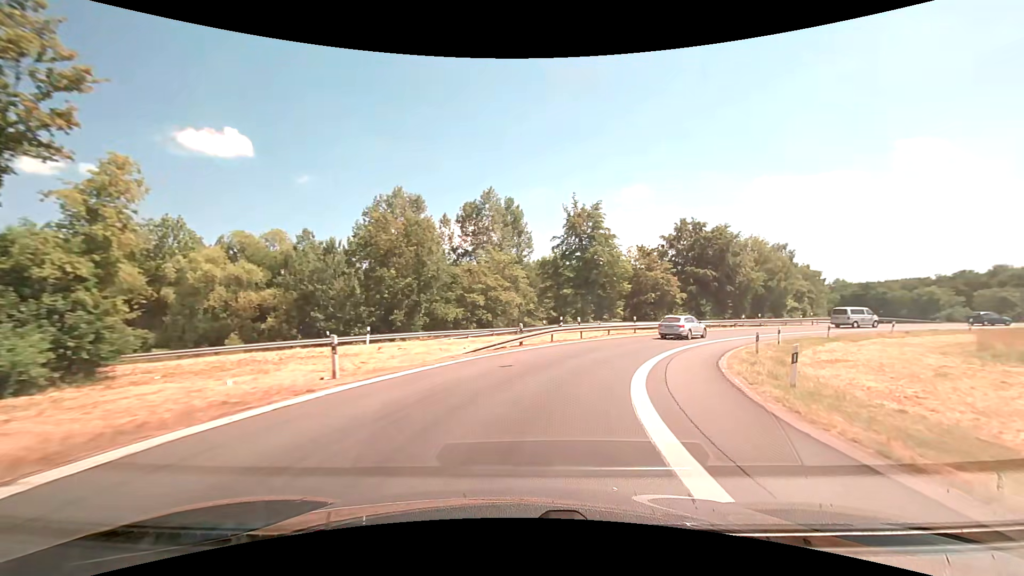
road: motorway_link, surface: asphalt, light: Day
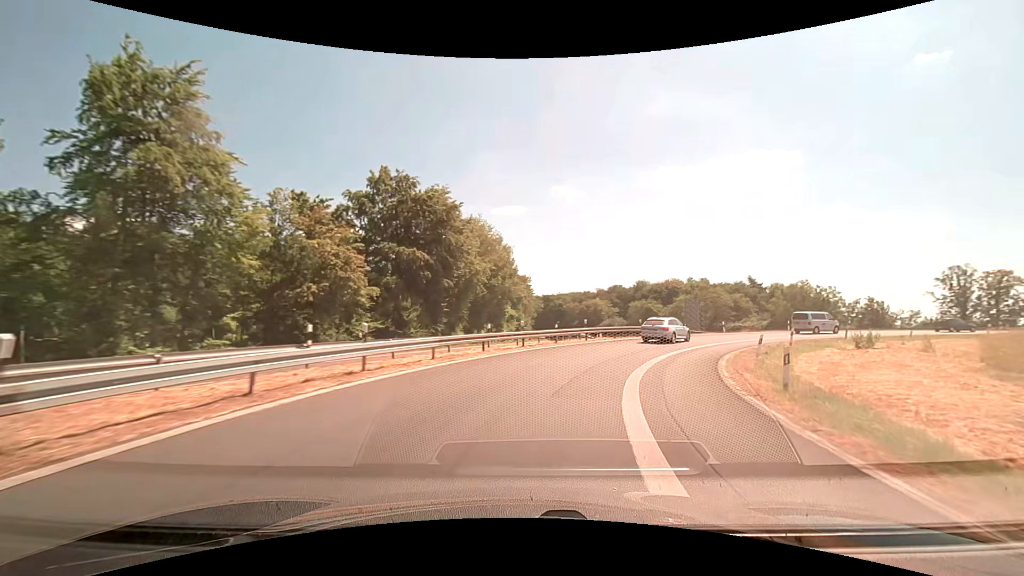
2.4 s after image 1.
(+9.4, +30.6) m; +34°
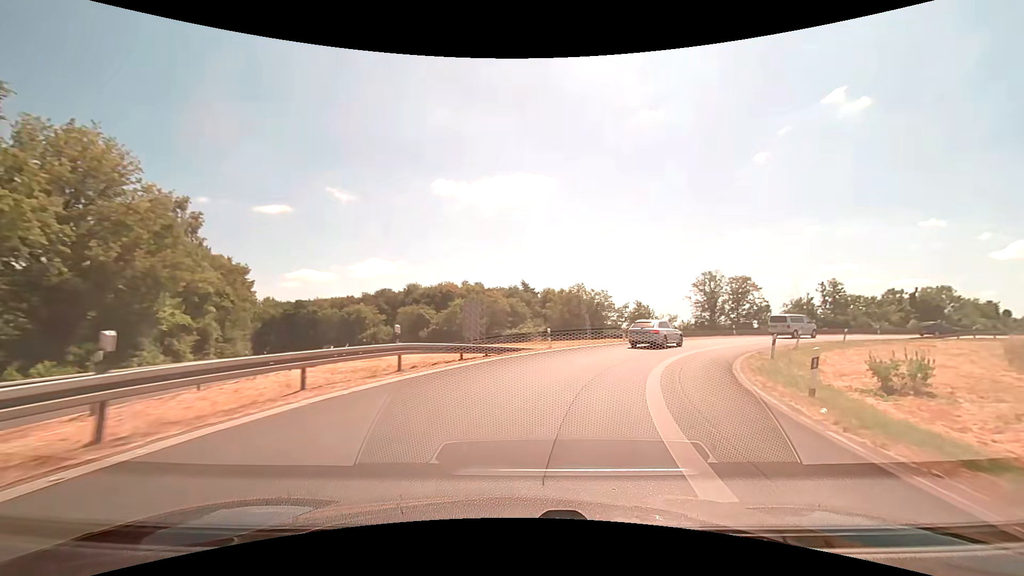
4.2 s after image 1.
(+5.4, +23.9) m; +25°
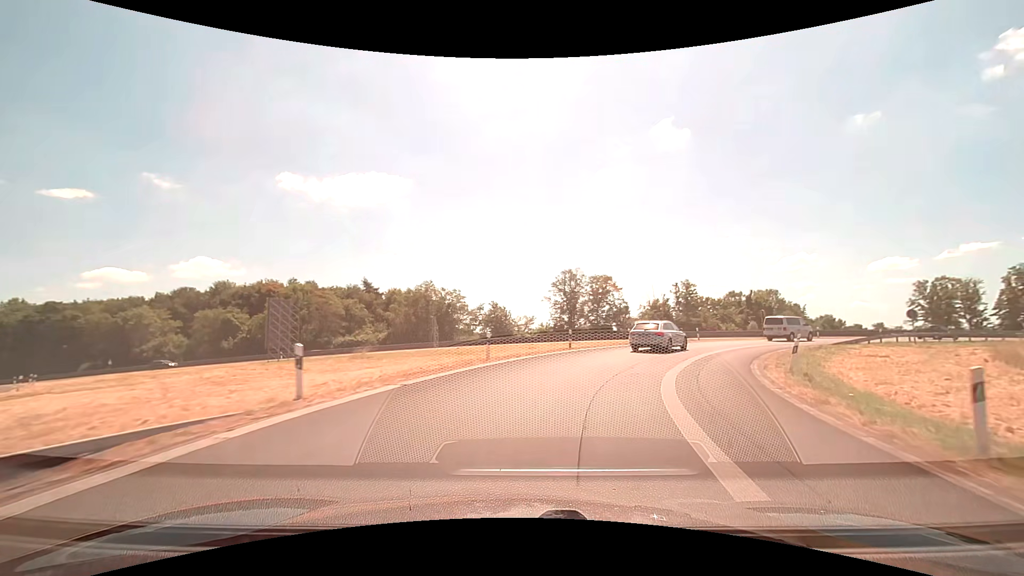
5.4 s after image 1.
(+2.4, +16.0) m; +17°
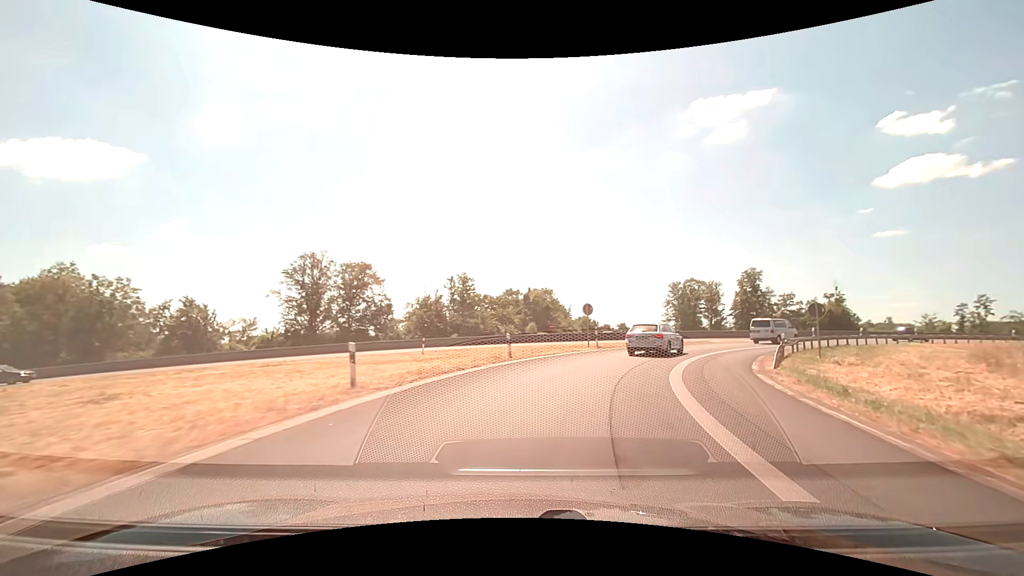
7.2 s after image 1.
(+5.0, +22.6) m; +26°
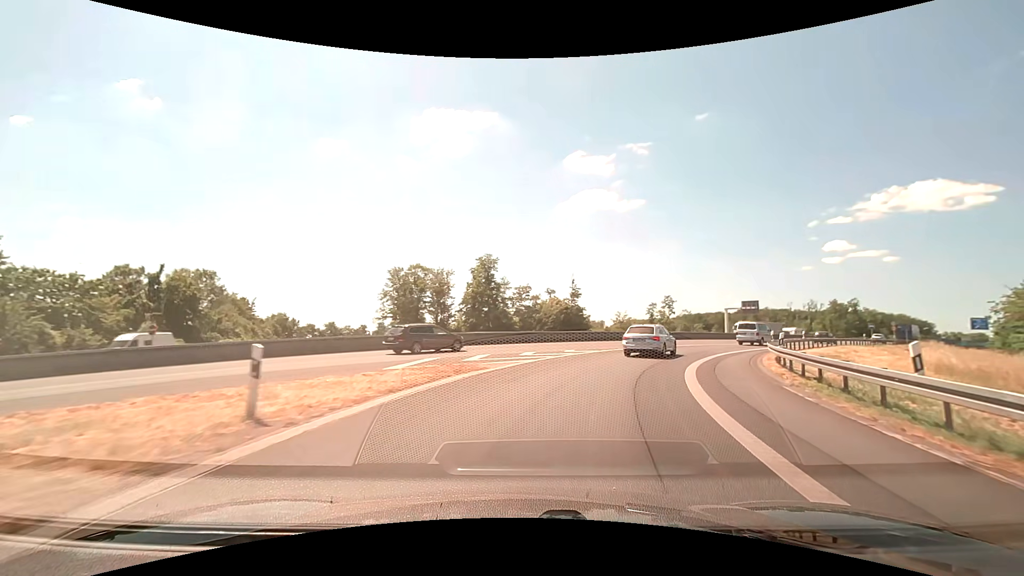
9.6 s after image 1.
(+7.7, +28.2) m; +31°
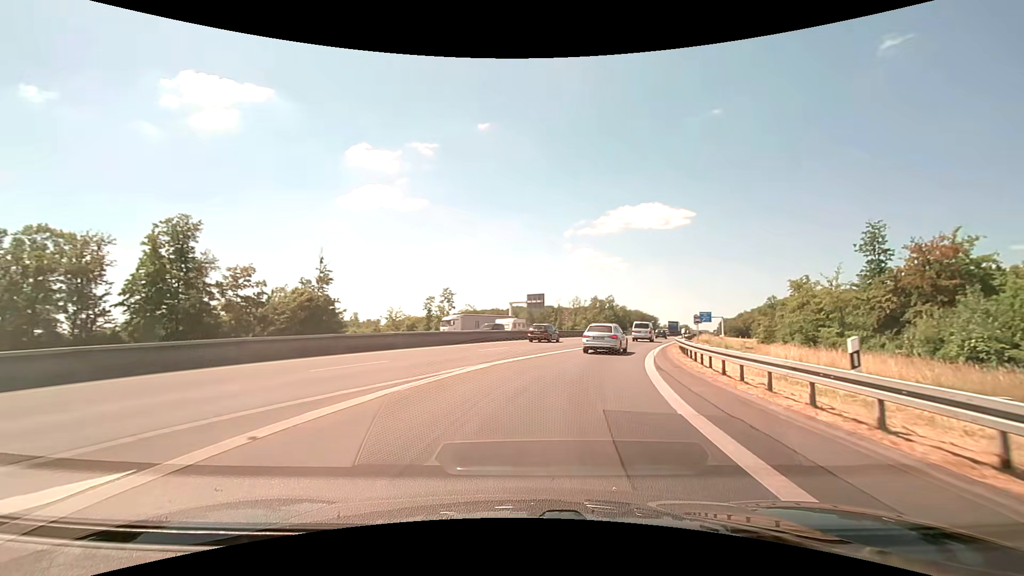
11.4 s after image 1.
(+4.9, +22.3) m; +25°
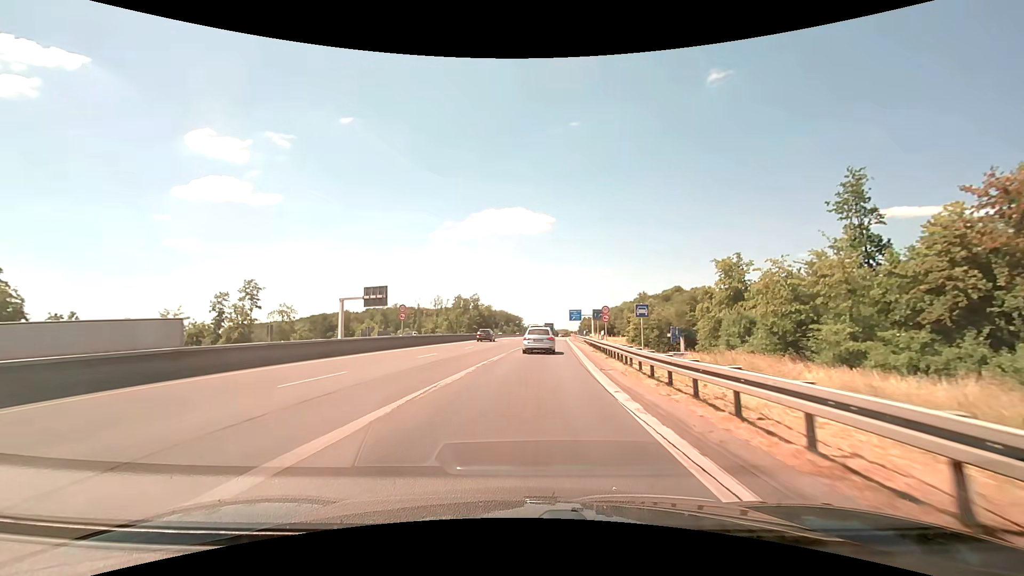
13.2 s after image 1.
(+4.2, +24.4) m; +16°
